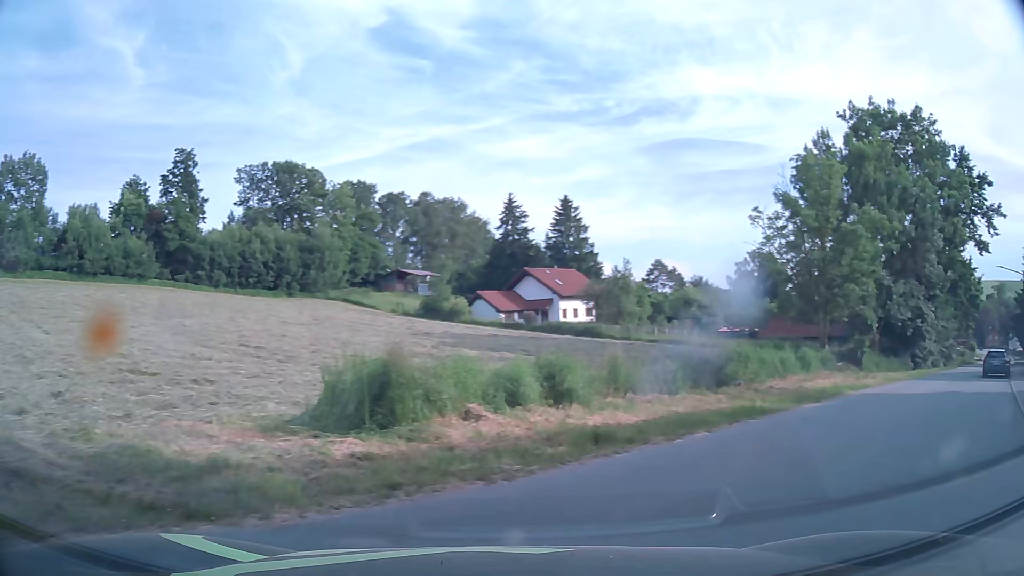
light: Day
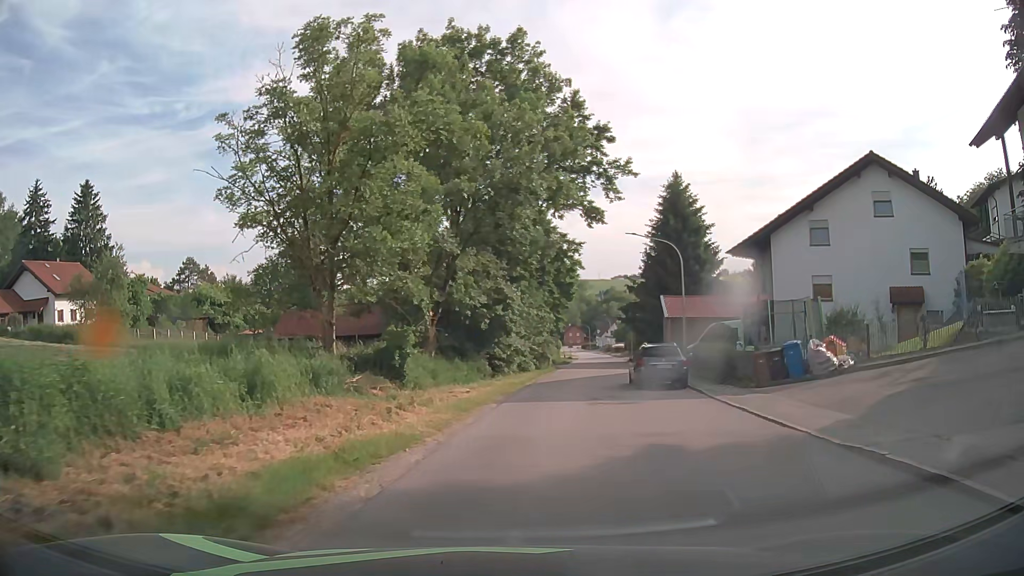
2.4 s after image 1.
(+7.2, +13.8) m; +39°
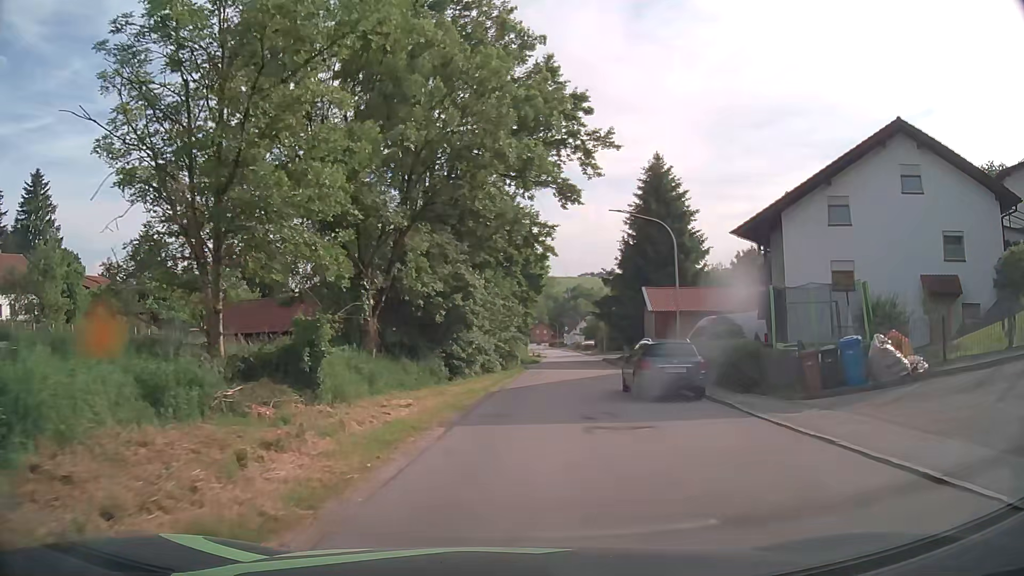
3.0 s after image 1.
(+0.1, +5.8) m; +3°
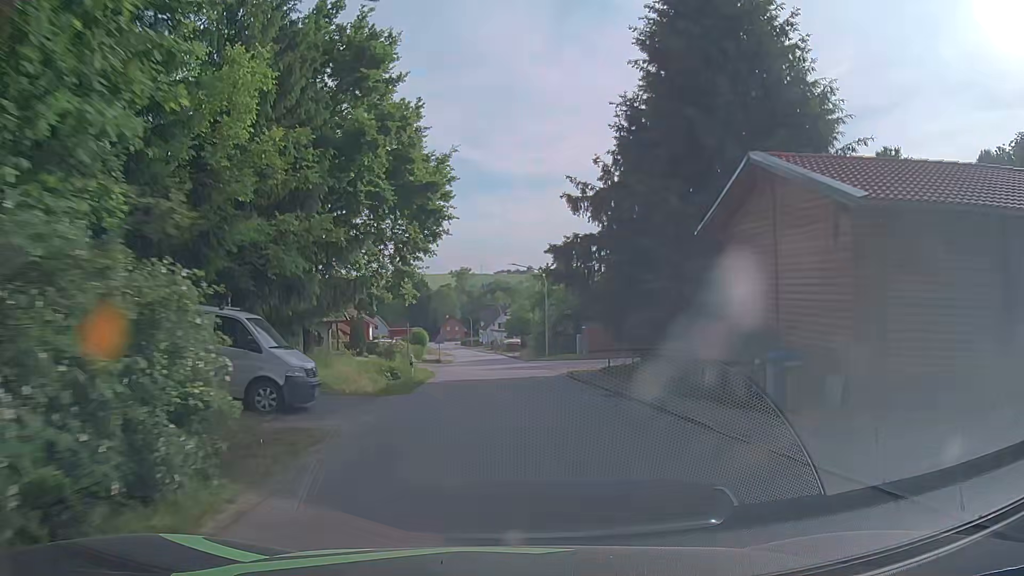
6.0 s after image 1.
(+2.6, +34.1) m; +7°
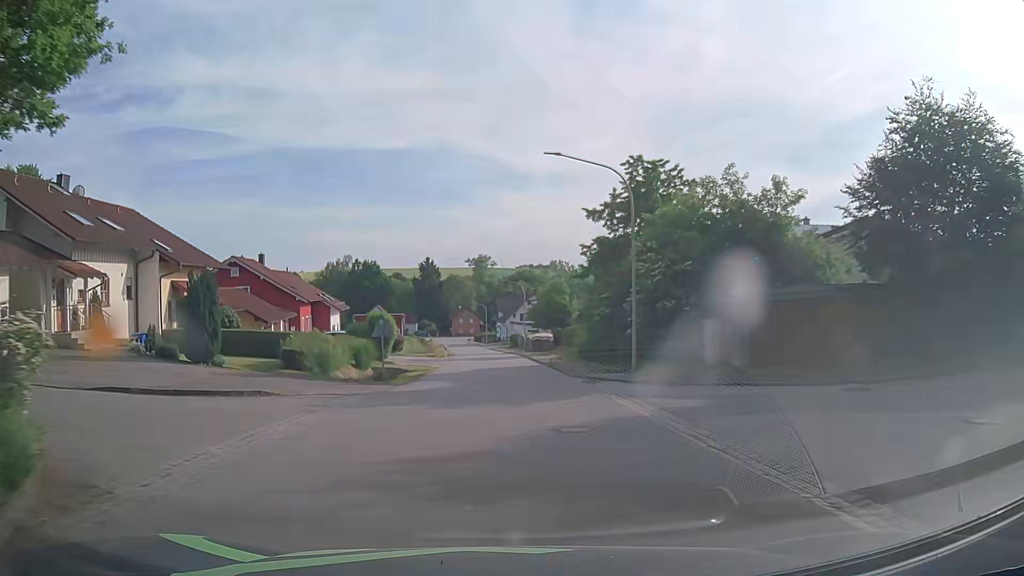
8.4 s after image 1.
(-0.3, +30.4) m; -2°
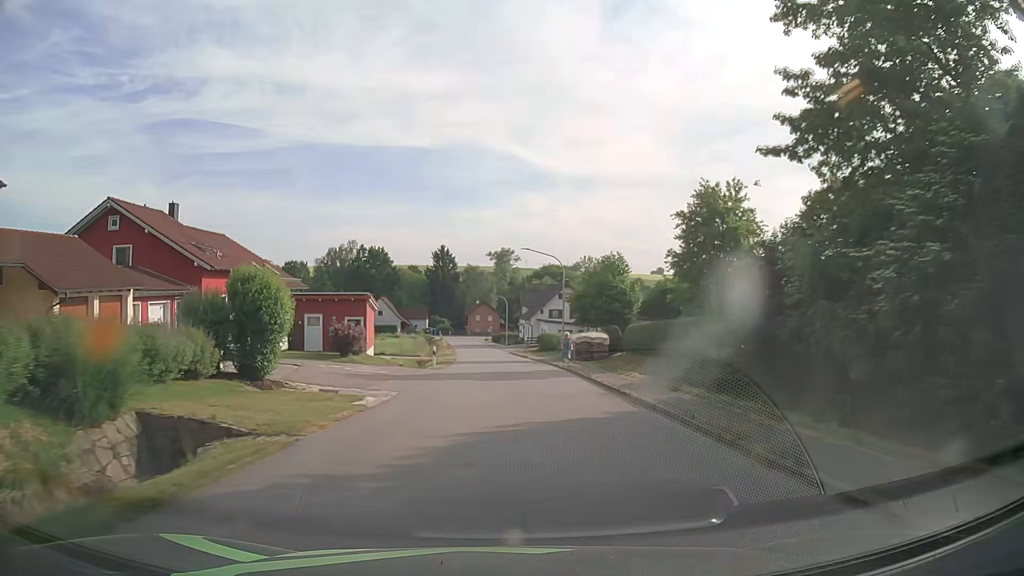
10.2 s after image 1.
(-0.5, +23.0) m; -2°
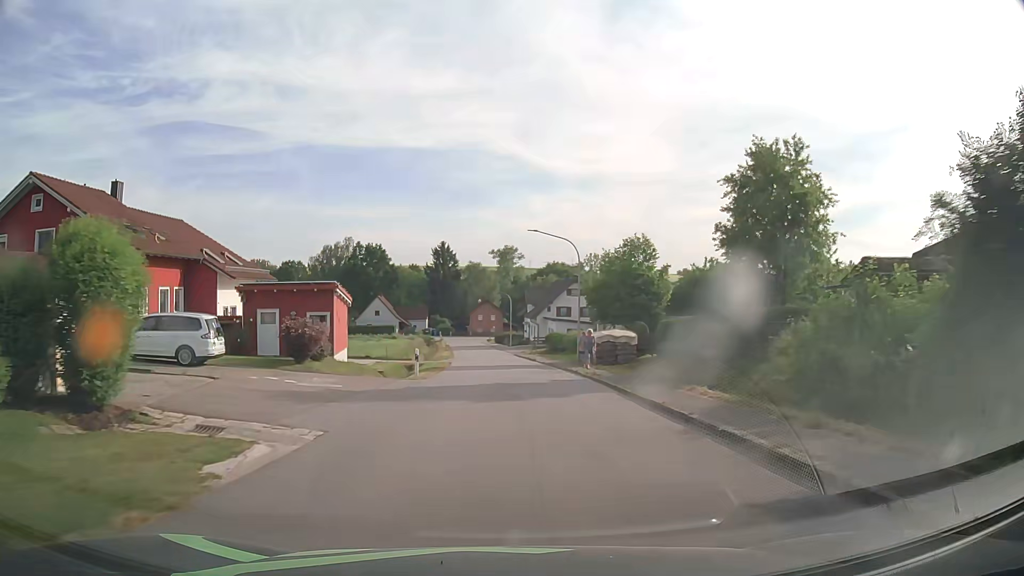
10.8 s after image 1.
(0.0, +7.7) m; 0°
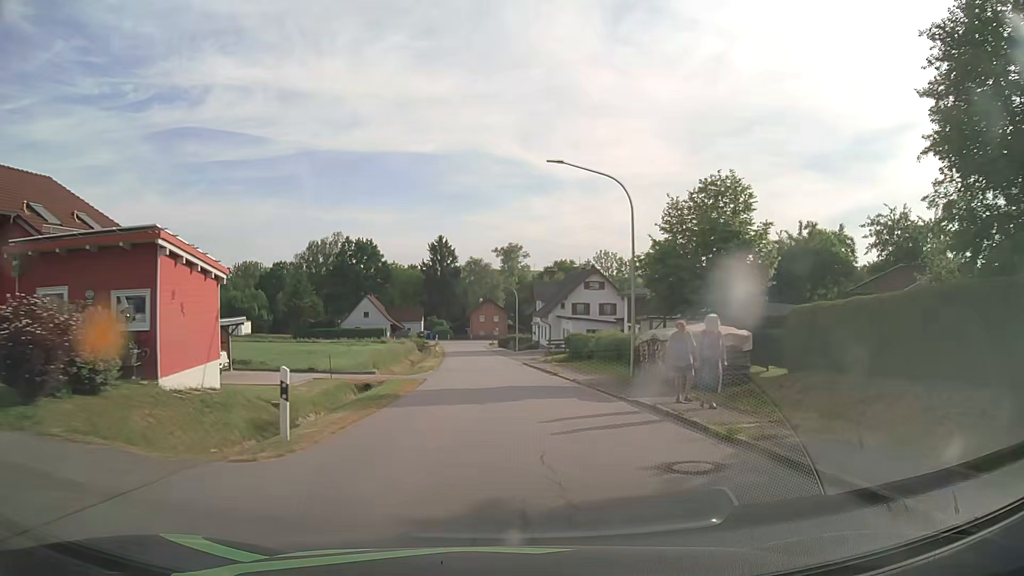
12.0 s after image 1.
(-0.2, +15.4) m; -1°
(0, +10) (0, +20) (0, +30) (-1, +40) (-1, +50) (-2, +60) (-3, +70) (-3, +80) (-4, +90) (-5, +100) m
